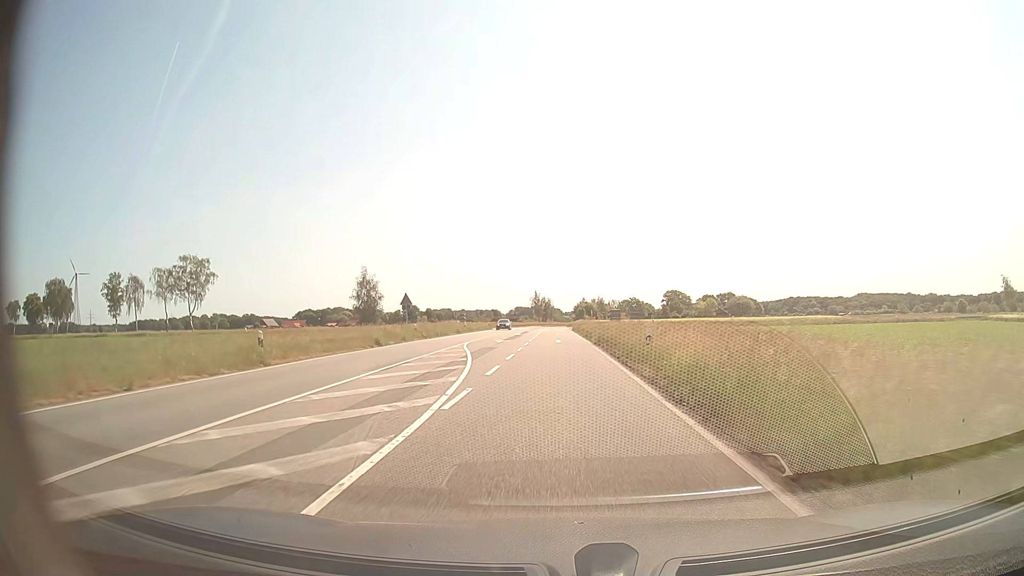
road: secondary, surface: asphalt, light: Day
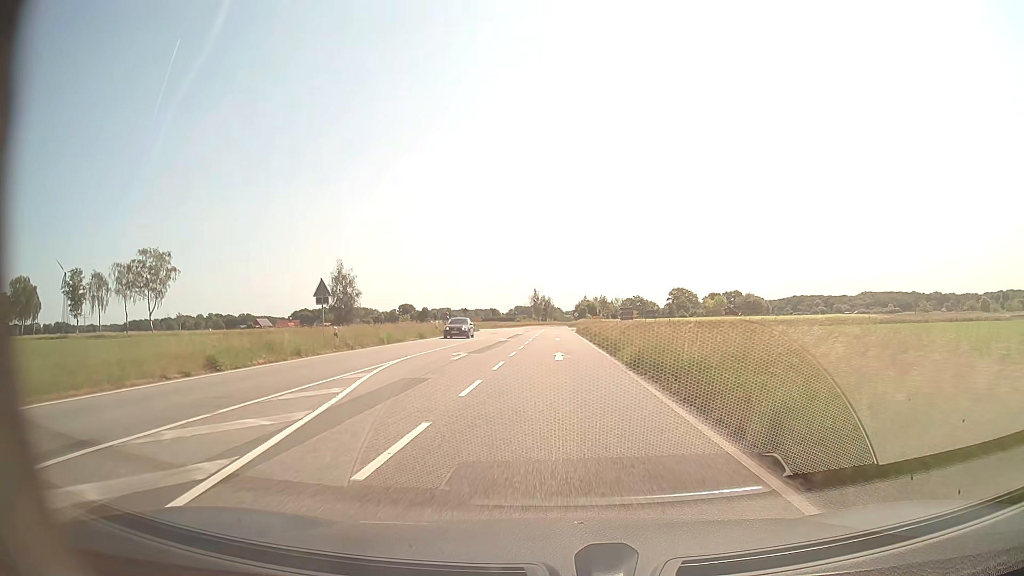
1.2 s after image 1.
(0.0, +16.6) m; 0°
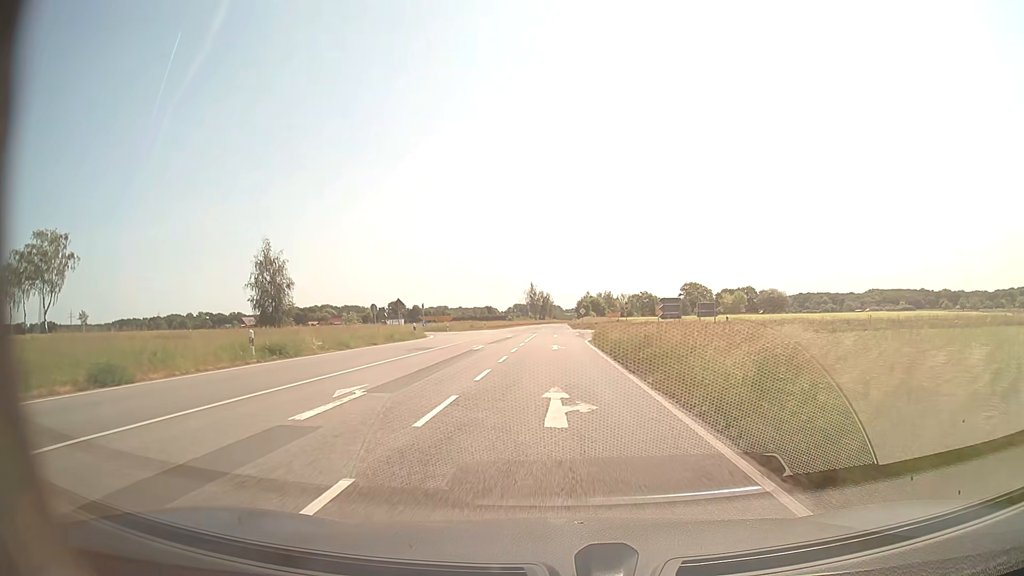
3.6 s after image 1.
(0.0, +33.2) m; 0°
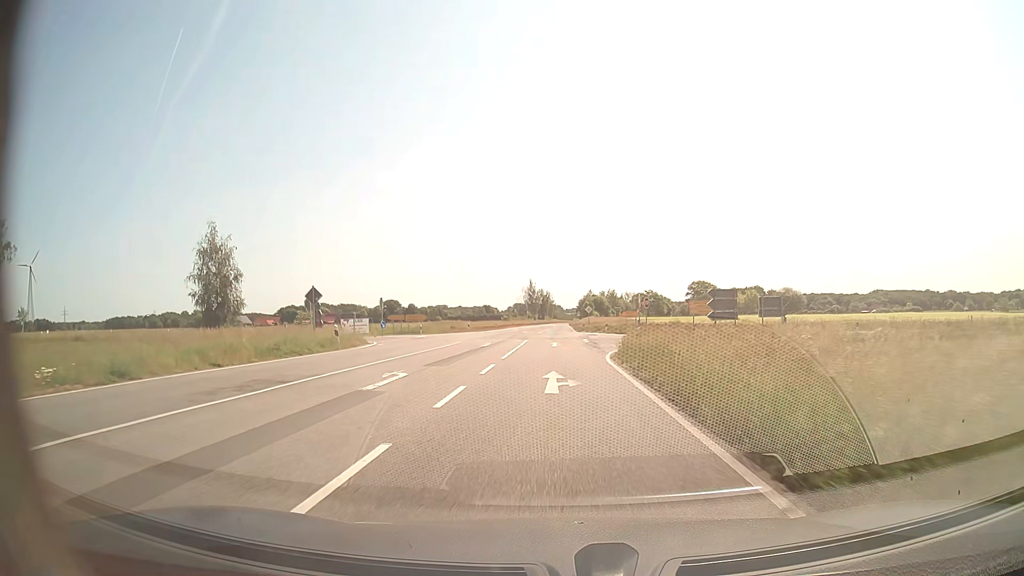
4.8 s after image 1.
(0.0, +16.5) m; 0°
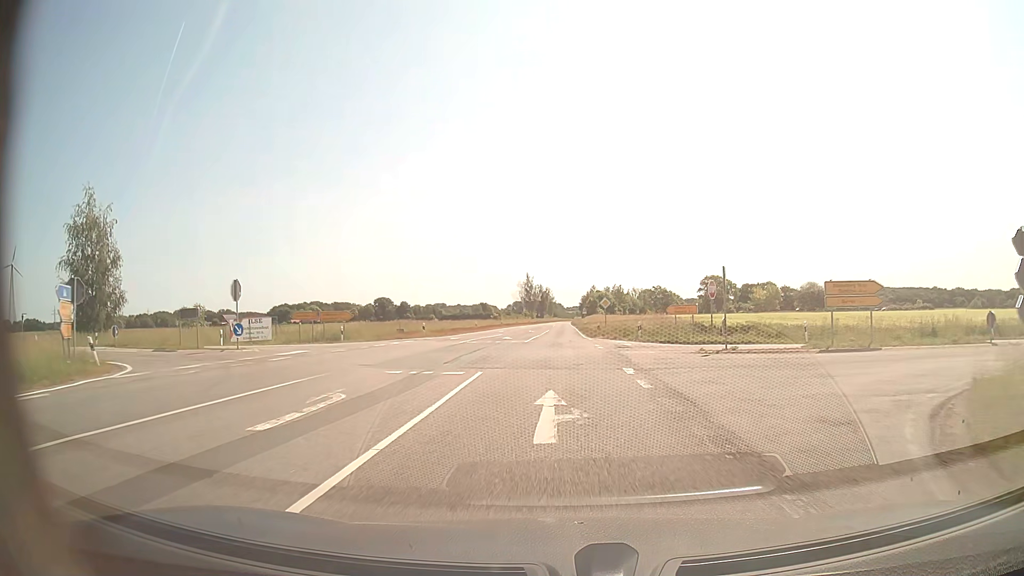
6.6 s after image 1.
(0.0, +24.8) m; 0°
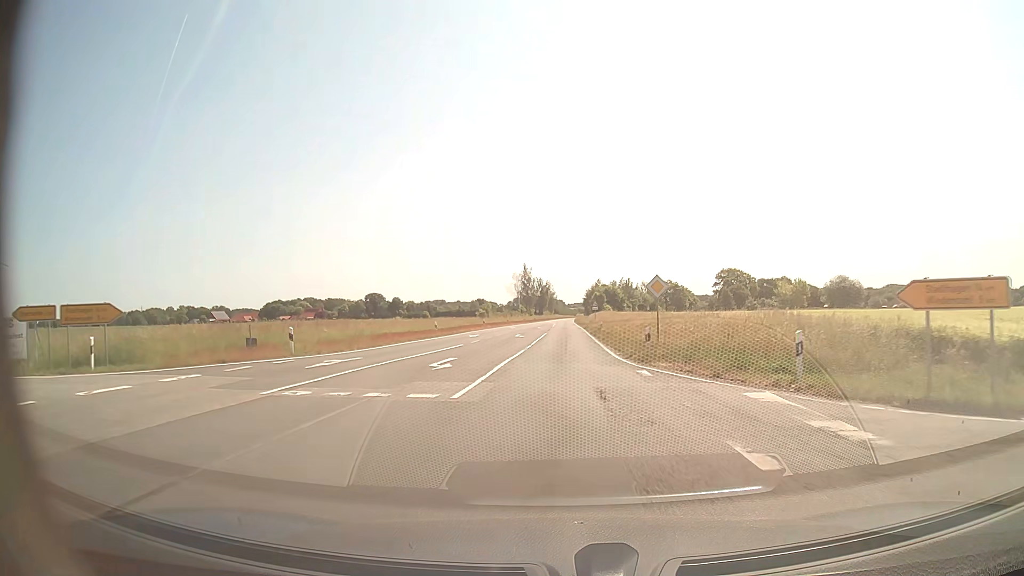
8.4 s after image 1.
(0.0, +24.8) m; 0°
(0, +10) (0, +20) (0, +30) (0, +40) (0, +50) (+1, +60) (+1, +70) (+1, +80) (+1, +90) (+1, +100) m
